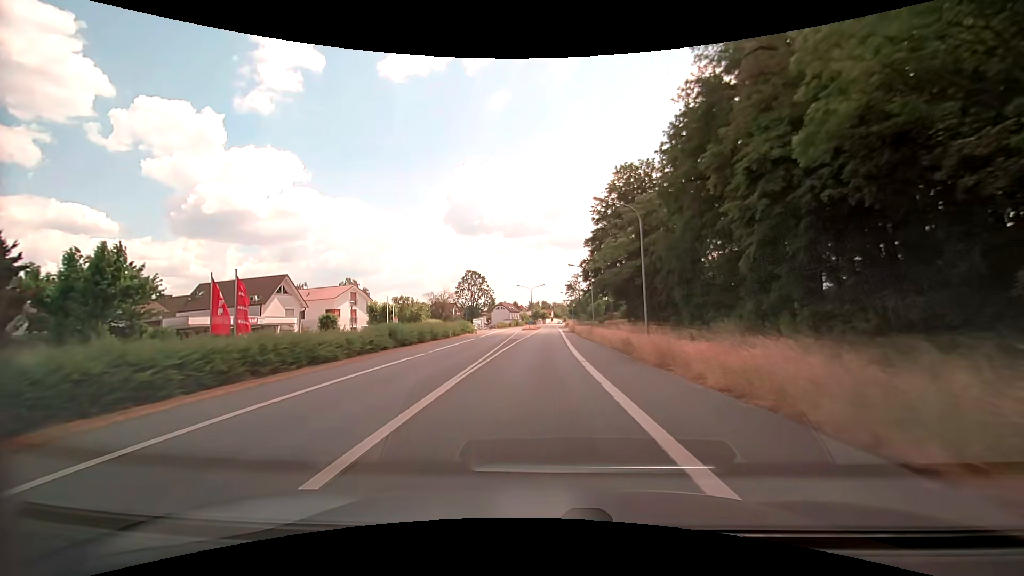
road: primary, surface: asphalt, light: Day
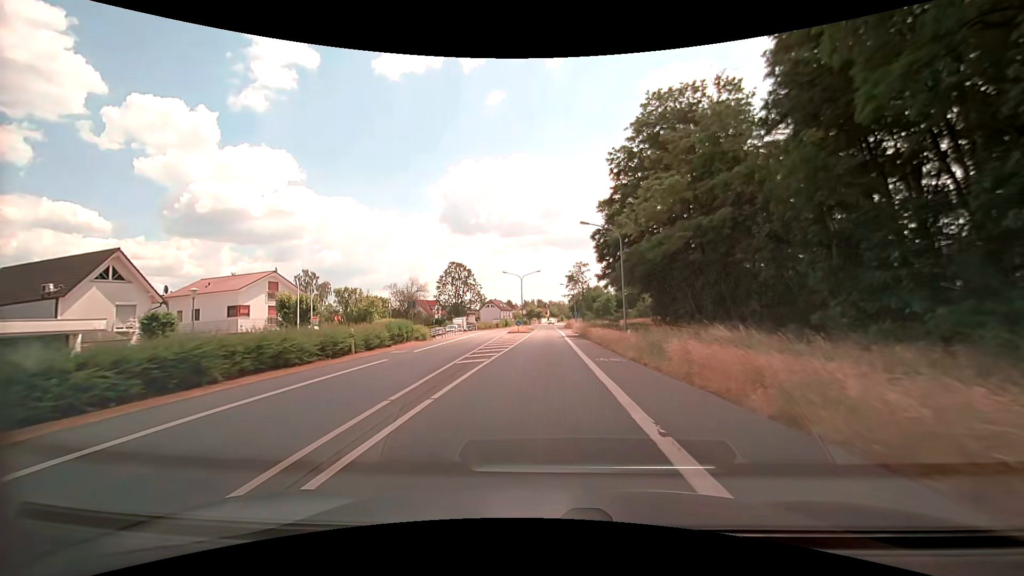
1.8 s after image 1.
(+0.2, +22.9) m; +1°
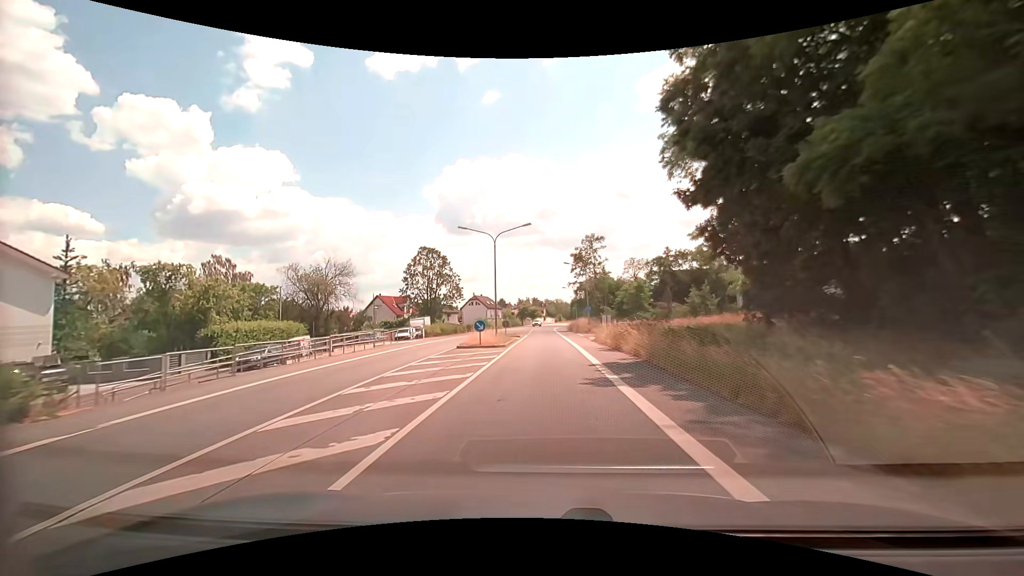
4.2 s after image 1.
(+0.1, +30.8) m; 0°
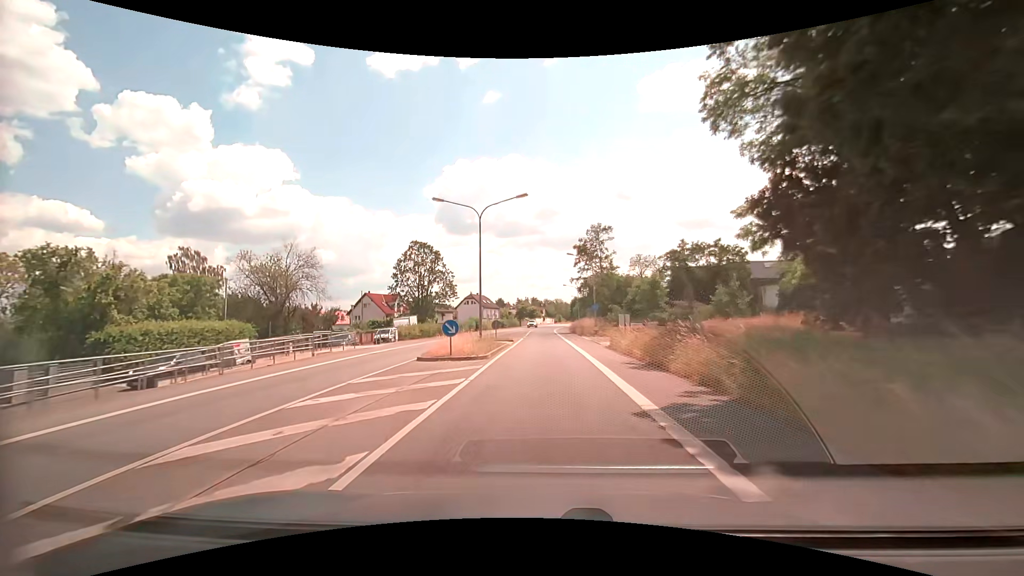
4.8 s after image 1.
(0.0, +7.7) m; 0°
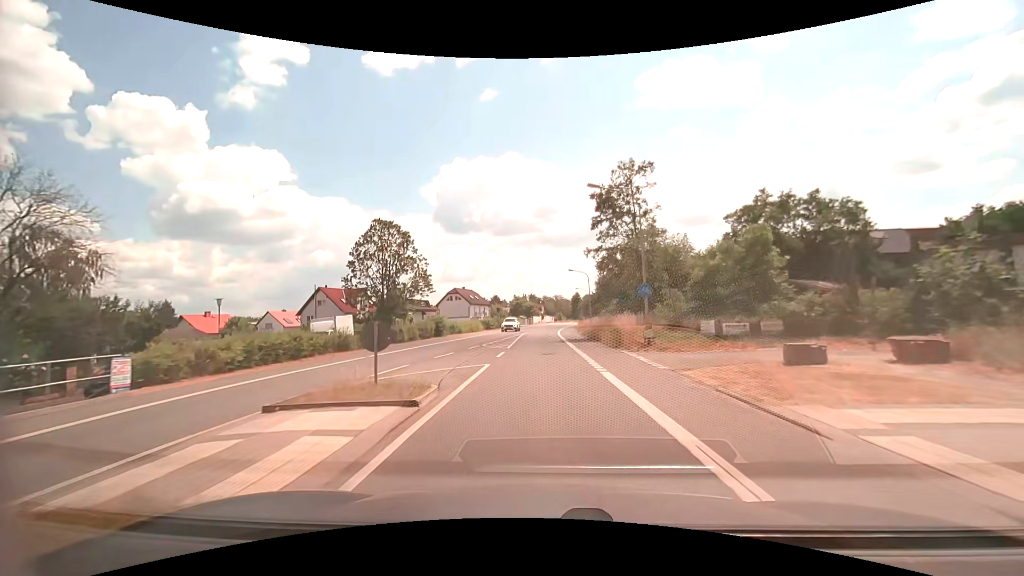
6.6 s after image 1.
(+0.1, +23.2) m; 0°
(0, +10) (0, +20) (0, +30) (0, +40) (0, +50) (0, +60) (+1, +70) (+1, +80) (+2, +90) (+3, +100) m
